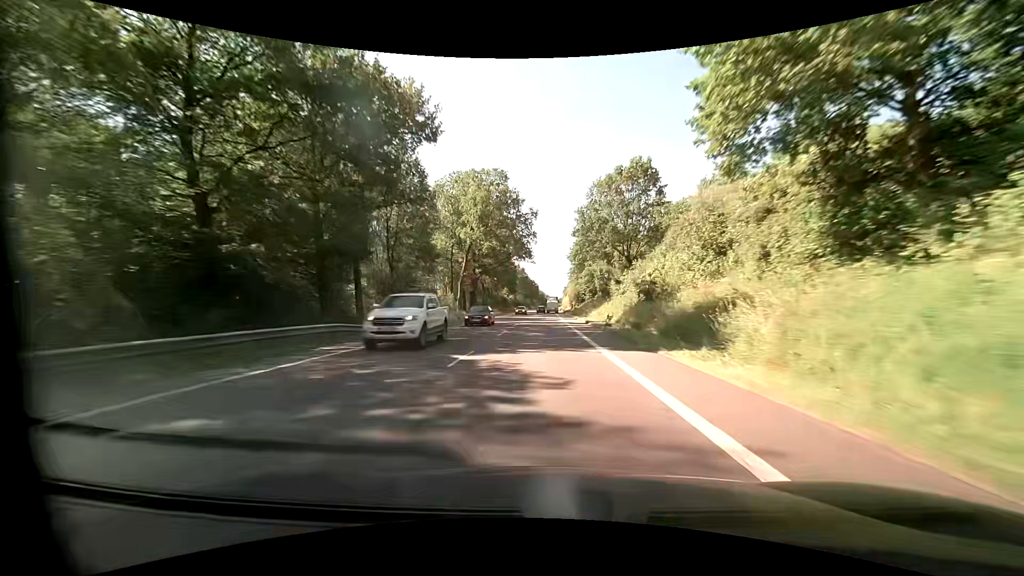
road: primary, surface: asphalt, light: Day
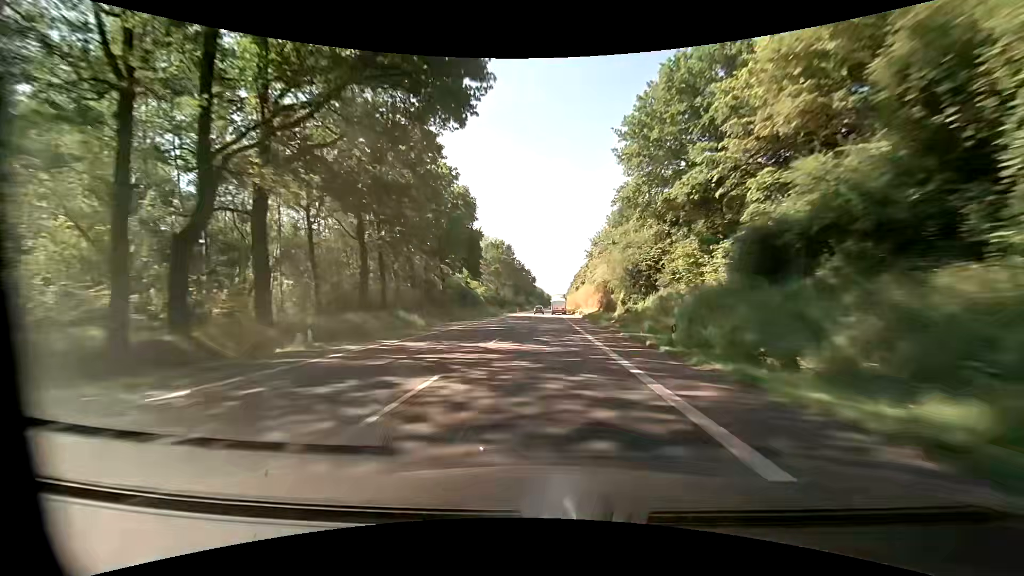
(-0.1, +65.3) m; 0°
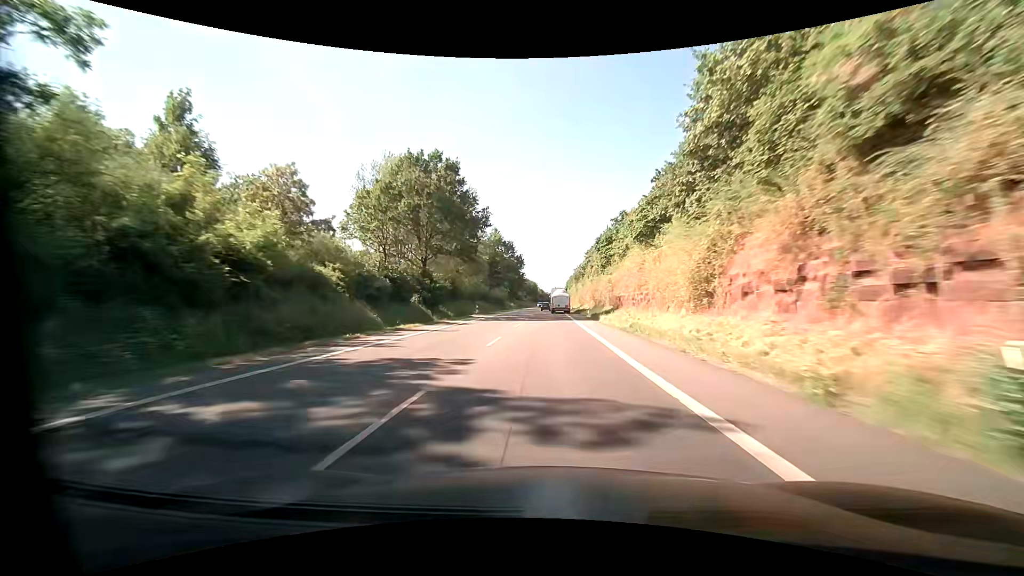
(+0.4, +61.5) m; 0°
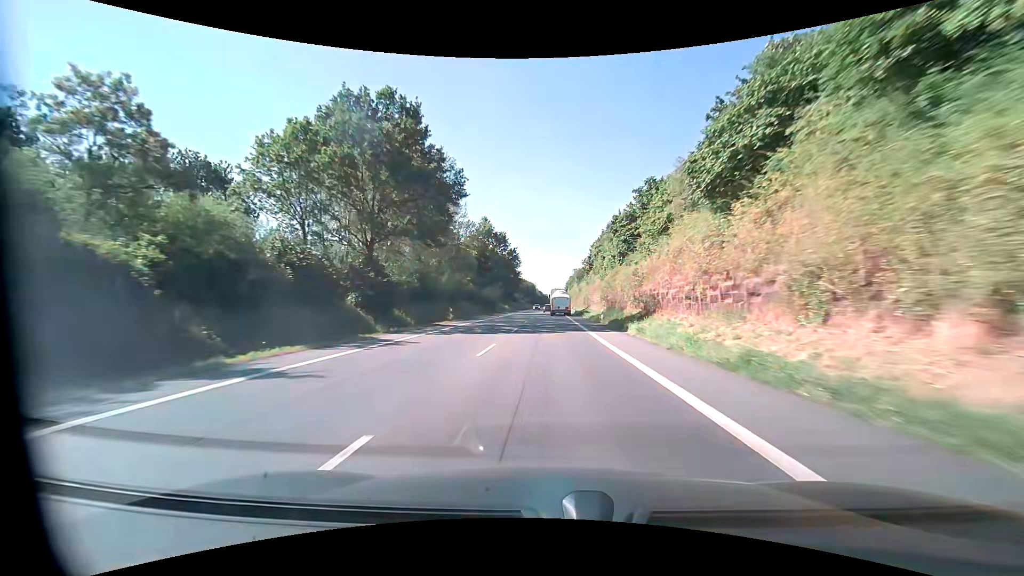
(+0.1, +14.4) m; 0°
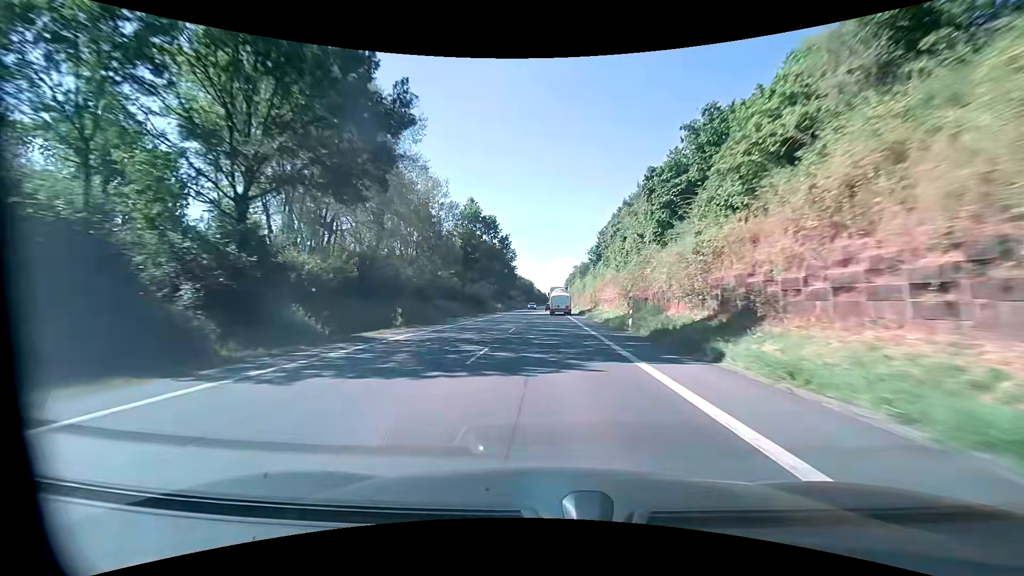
(0.0, +13.9) m; 0°
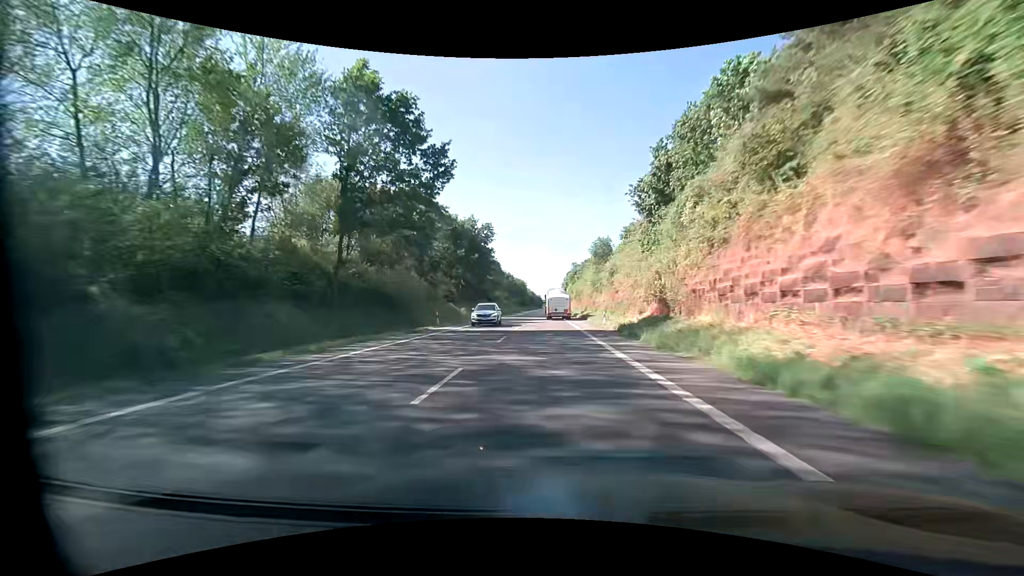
(+0.3, +39.9) m; +1°
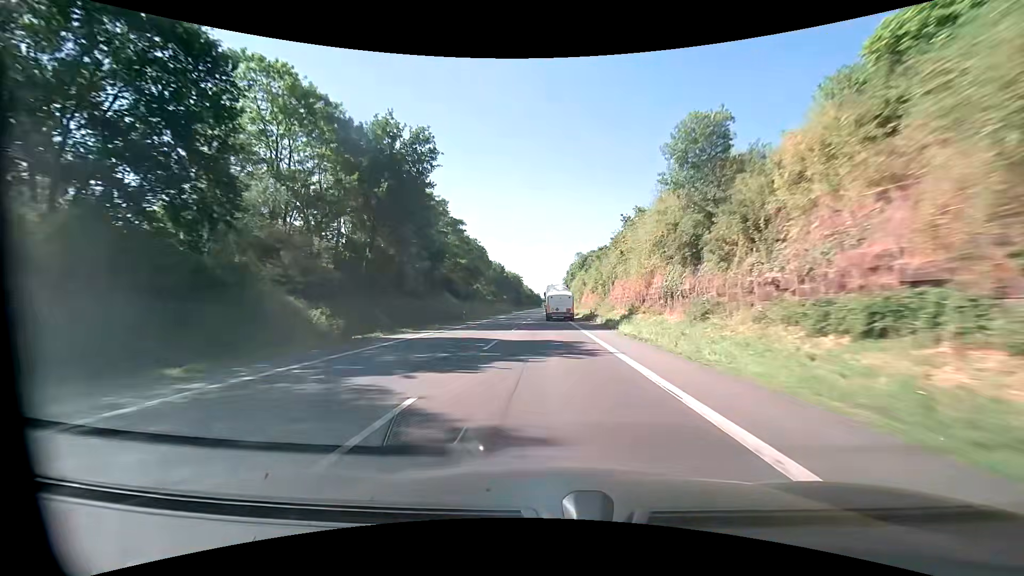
(0.0, +39.5) m; 0°
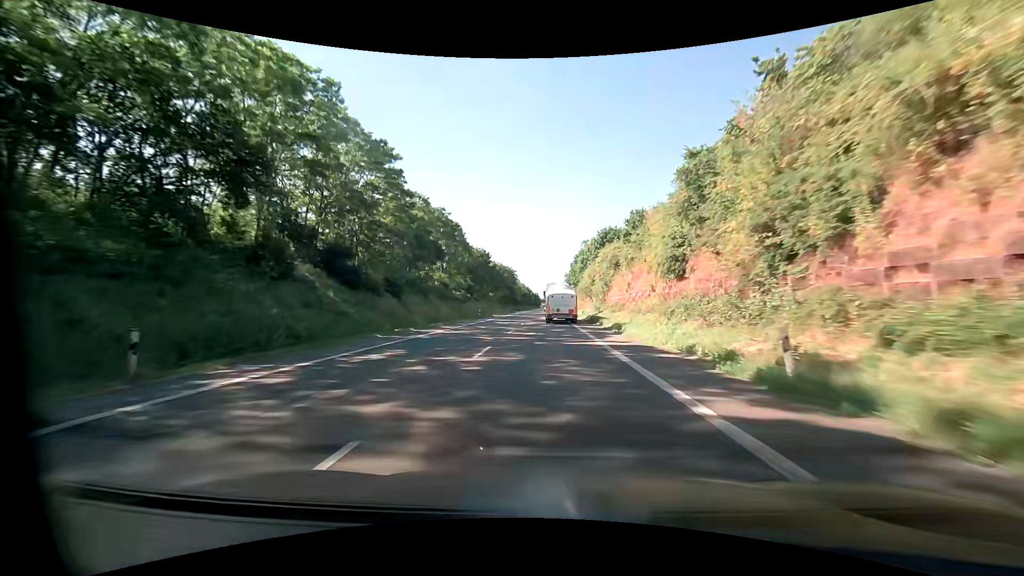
(-0.1, +38.1) m; 0°
(0, +10) (0, +20) (0, +30) (0, +40) (0, +50) (0, +60) (0, +70) (0, +80) (0, +90) (0, +100) m
